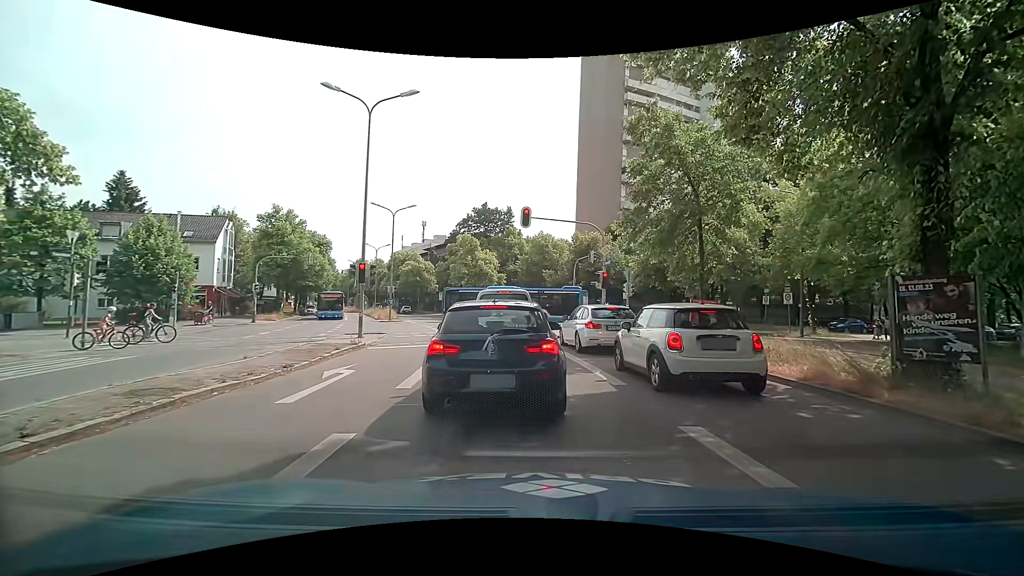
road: secondary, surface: asphalt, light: Day
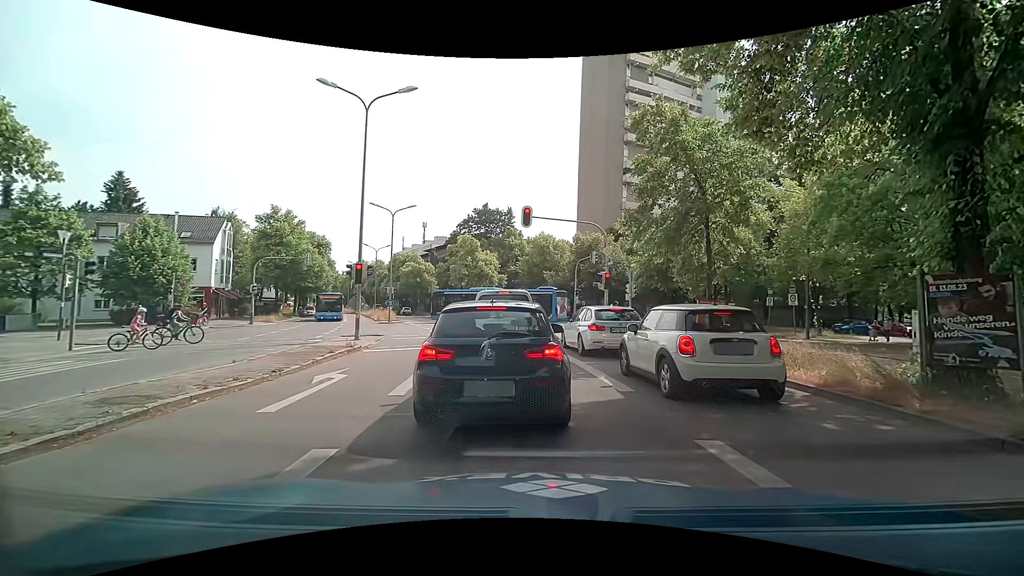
(0.0, +0.5) m; 0°
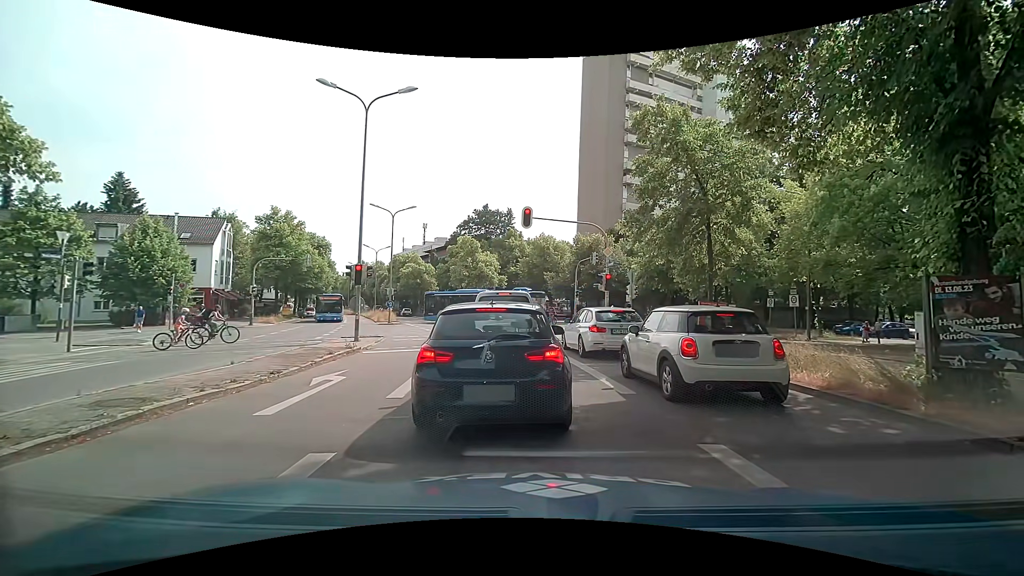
(0.0, +0.1) m; 0°
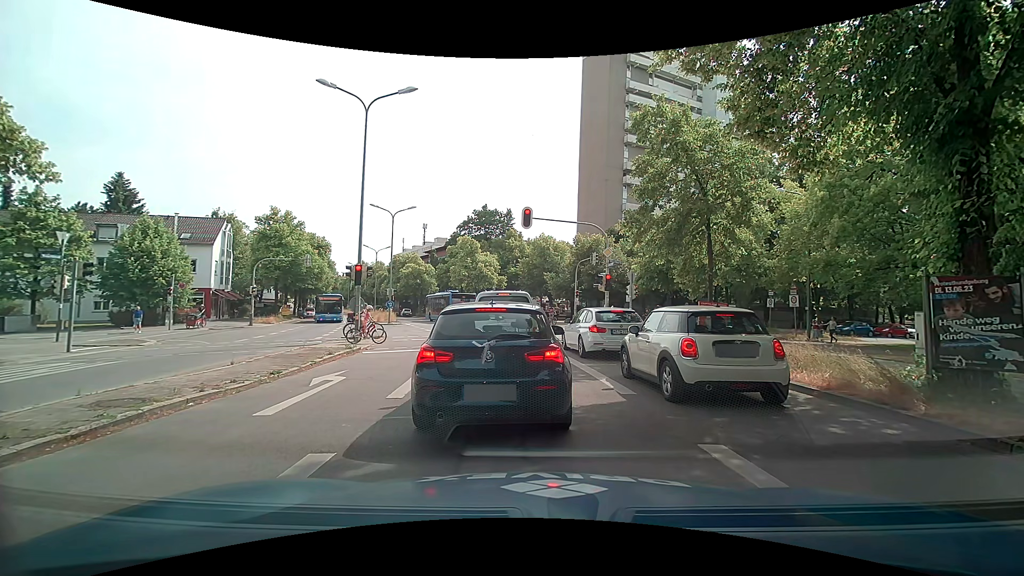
(0.0, +0.1) m; 0°
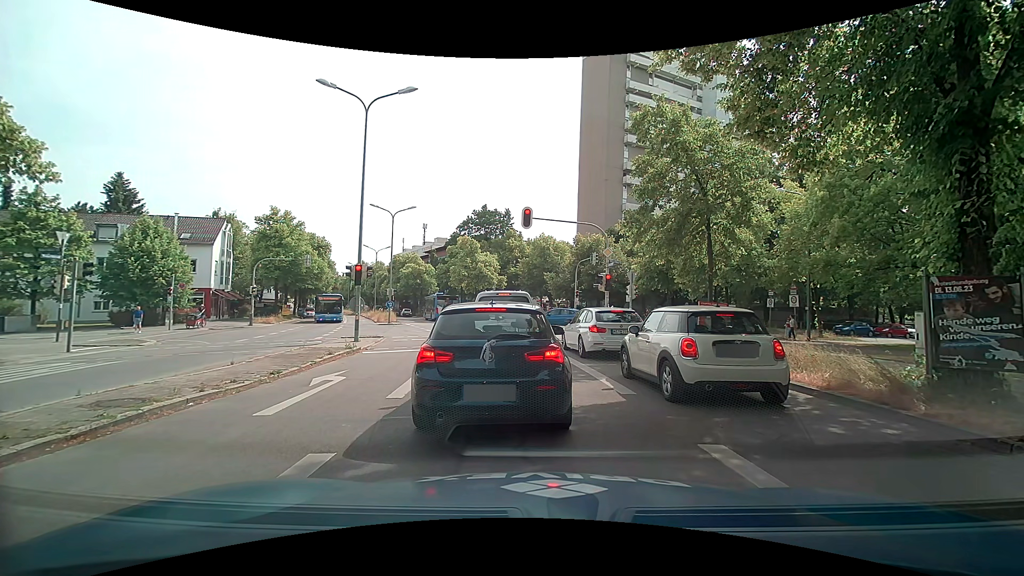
(0.0, 0.0) m; 0°
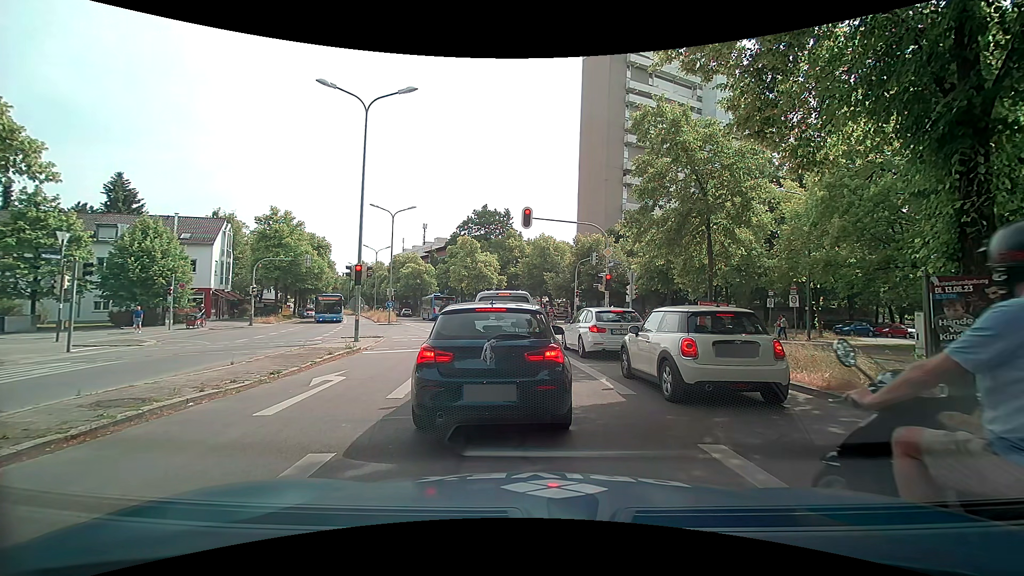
(0.0, 0.0) m; 0°
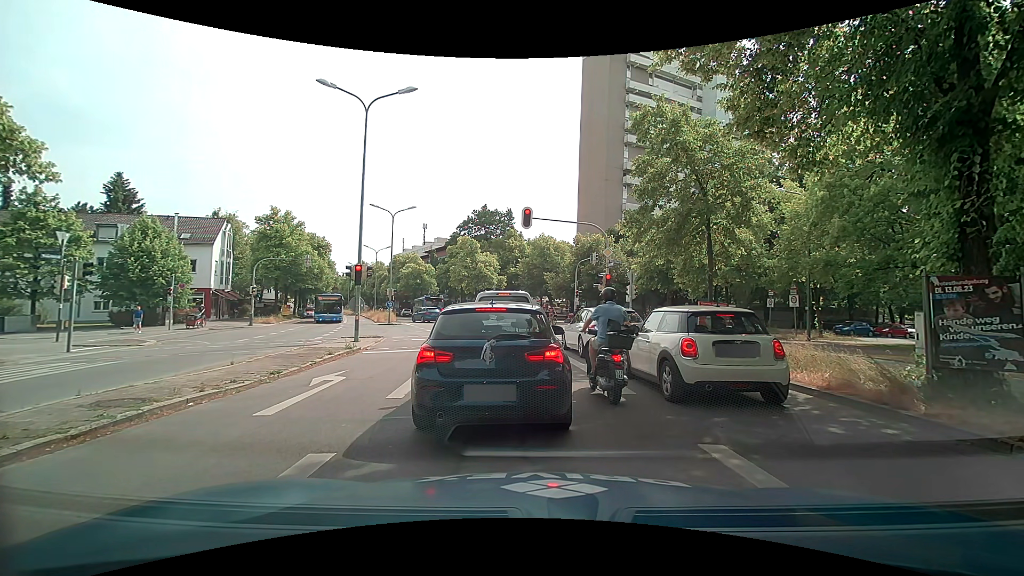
(0.0, 0.0) m; 0°
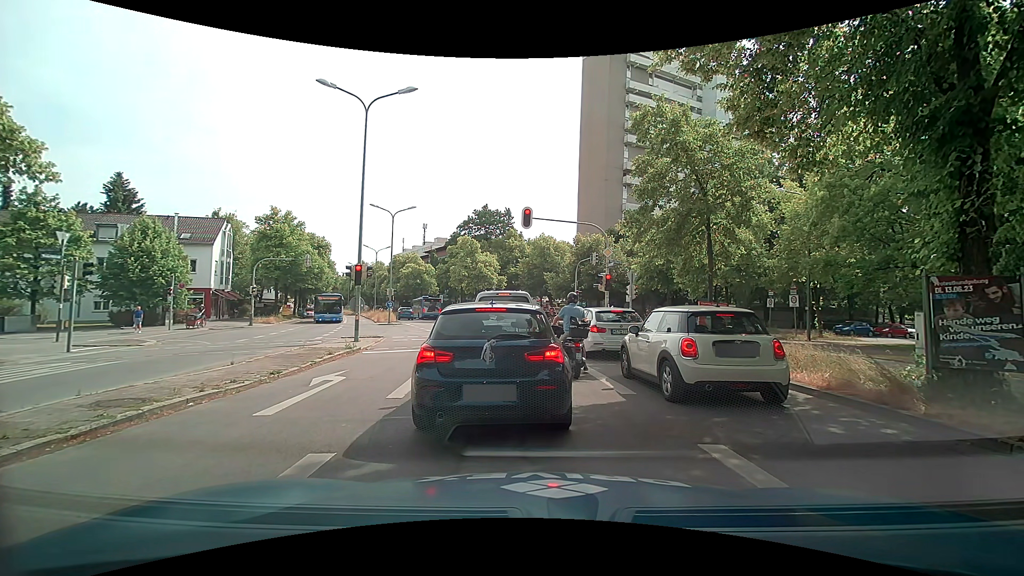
(0.0, 0.0) m; 0°
